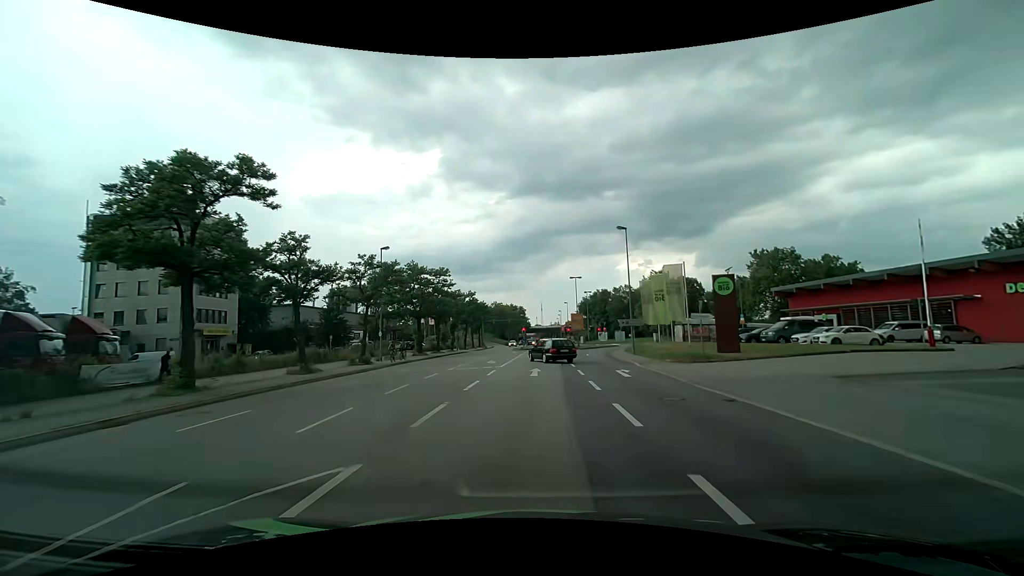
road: primary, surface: asphalt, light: Day
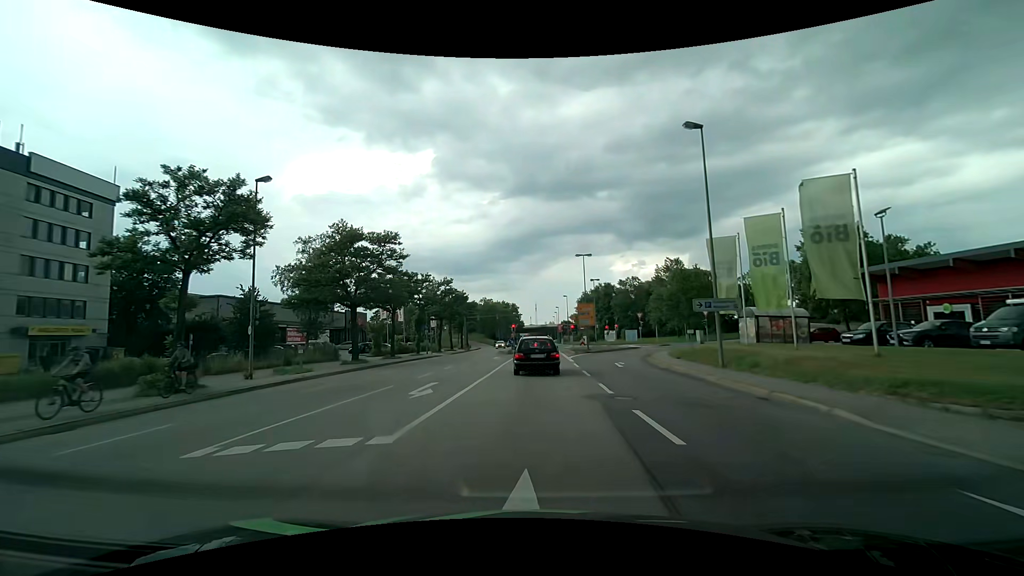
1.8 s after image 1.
(+0.2, +19.1) m; +1°
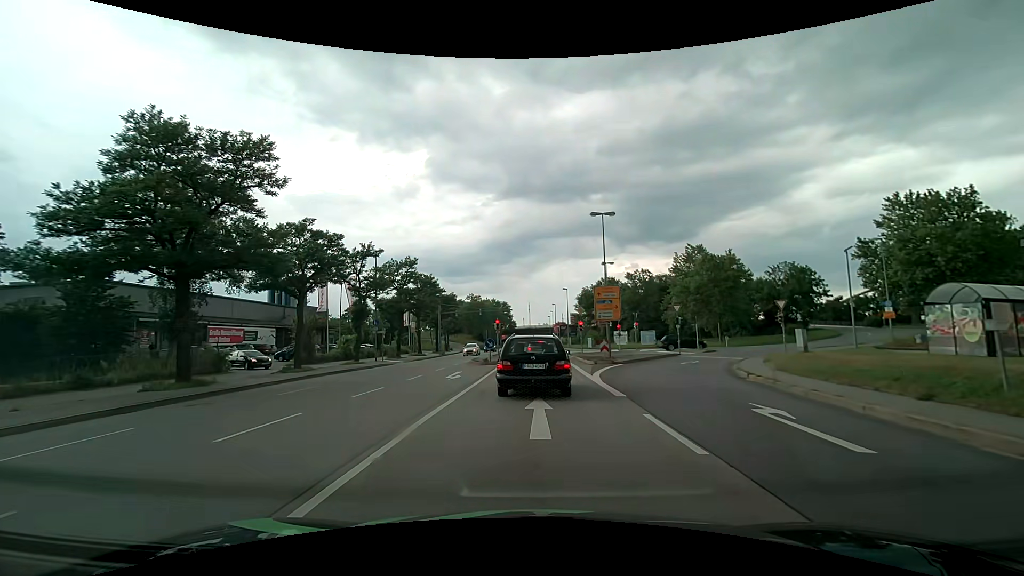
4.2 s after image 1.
(+0.1, +18.0) m; +1°
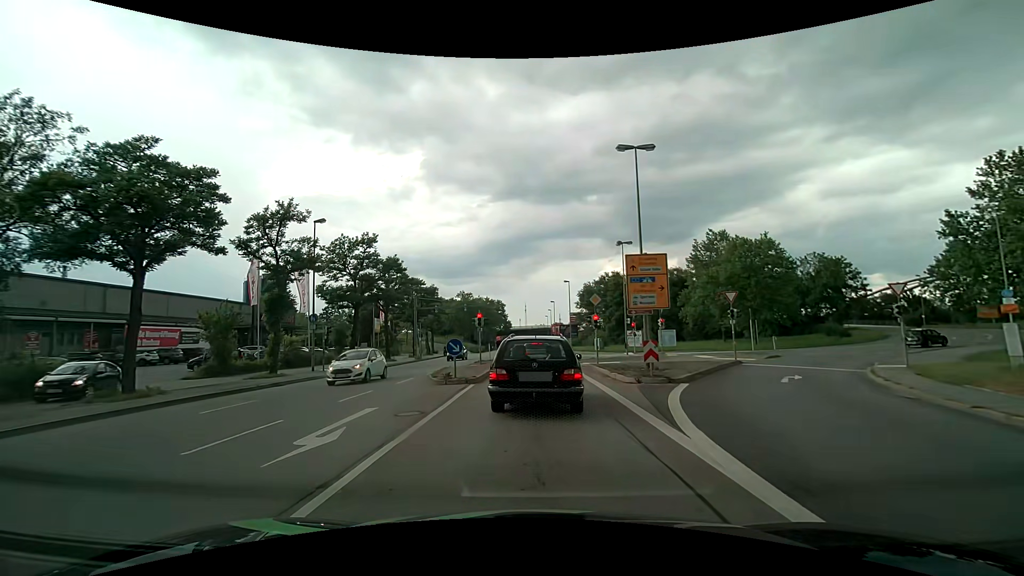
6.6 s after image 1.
(+0.1, +12.2) m; 0°
